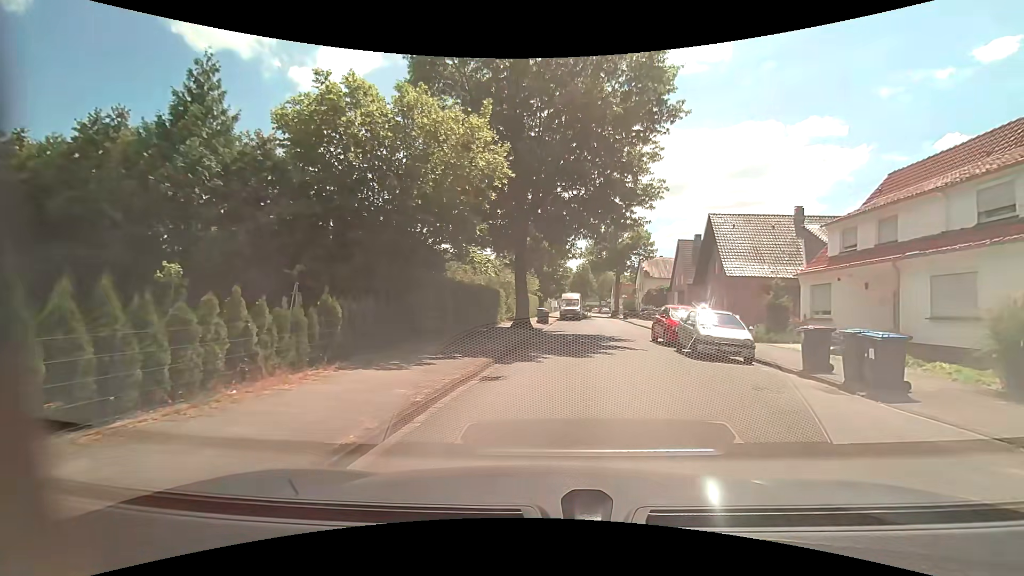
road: unclassified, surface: asphalt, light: Day
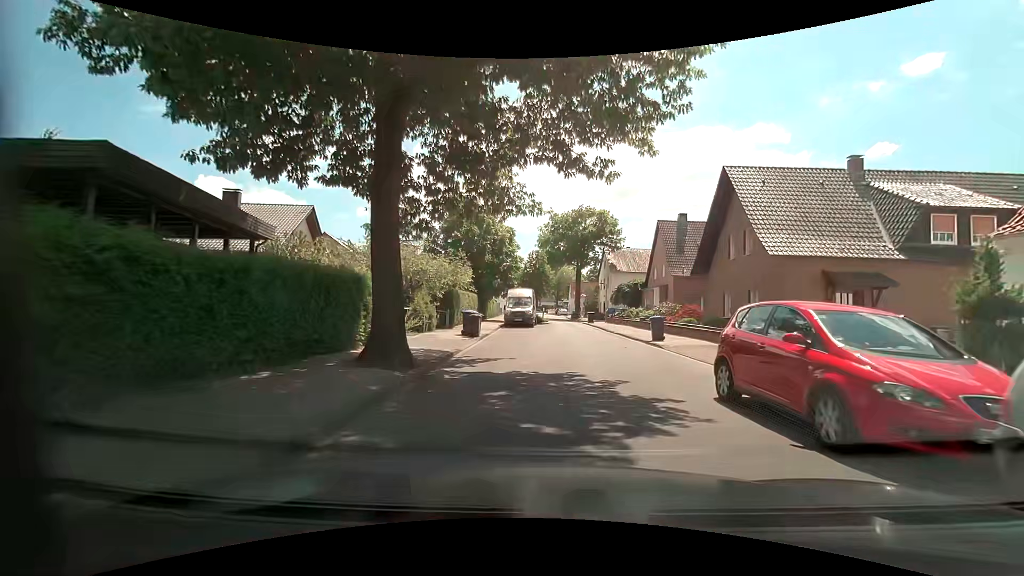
(+1.2, +14.2) m; +6°
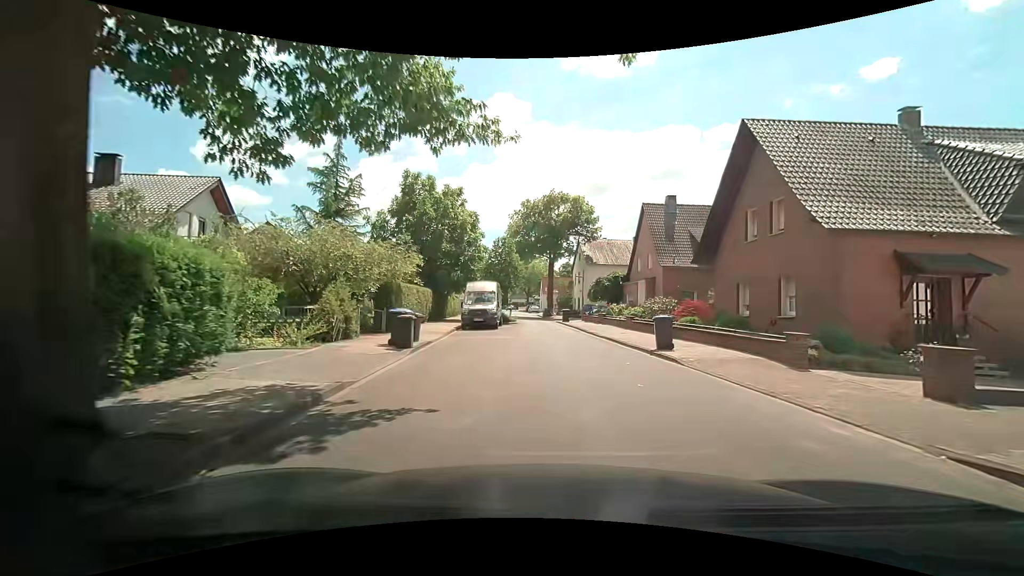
(+0.1, +6.5) m; +3°
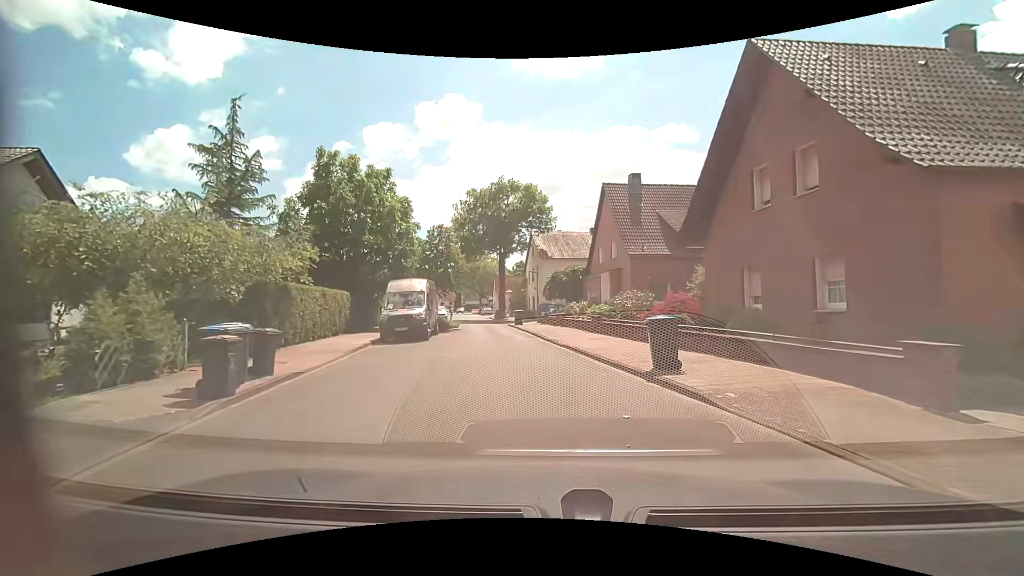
(+0.3, +6.2) m; +4°
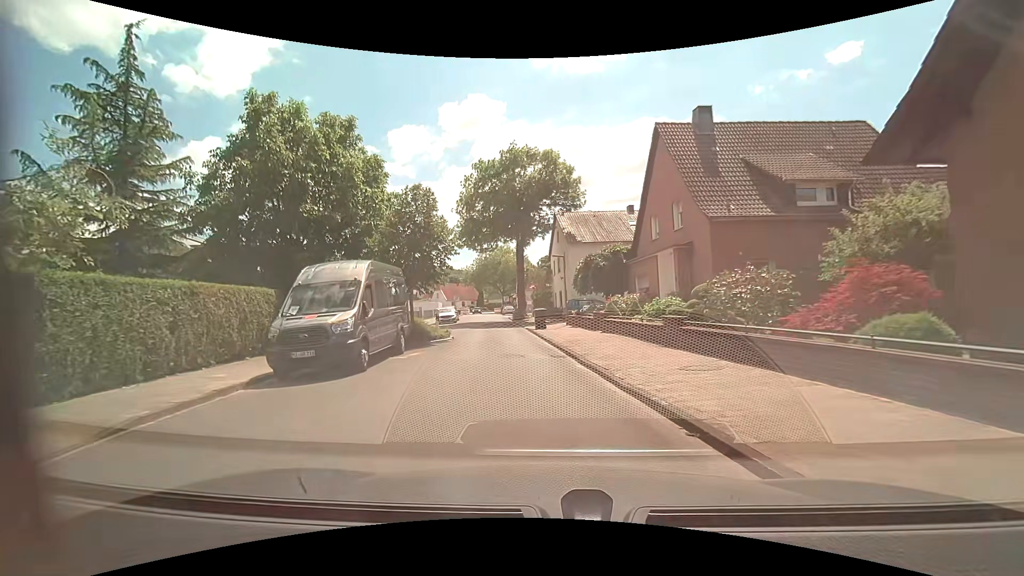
(0.0, +10.0) m; -3°
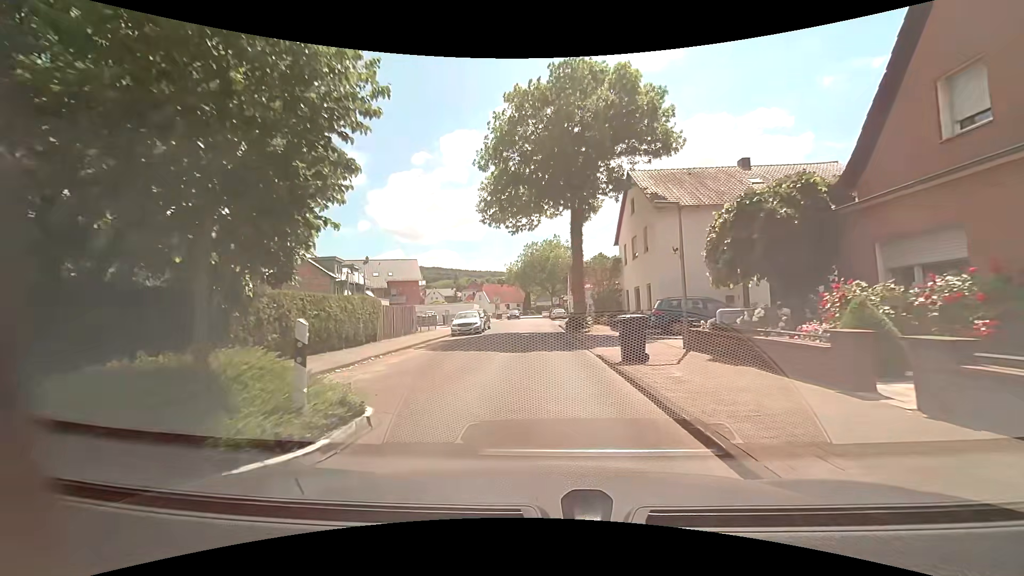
(-1.1, +14.5) m; -6°
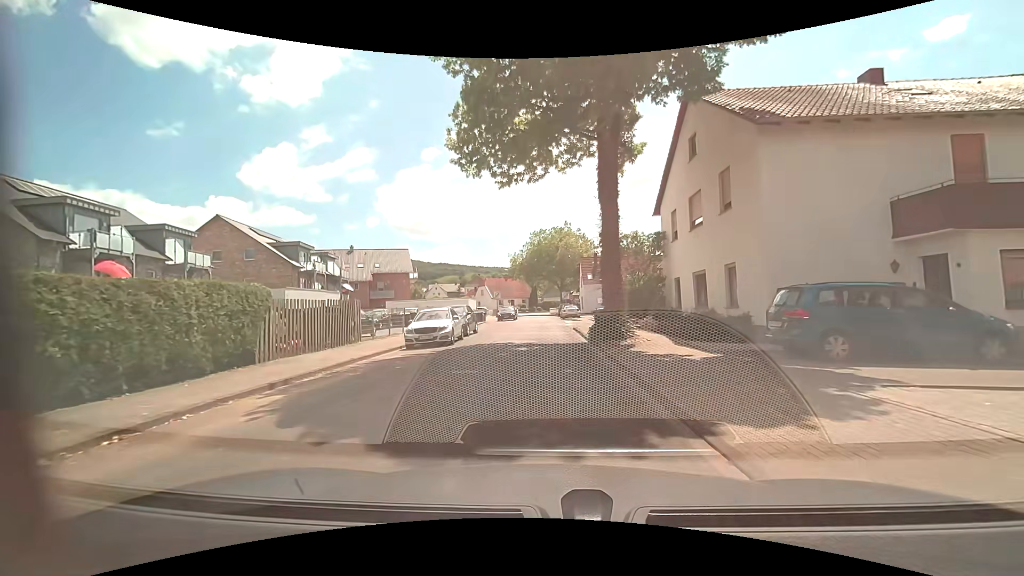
(0.0, +11.1) m; -2°
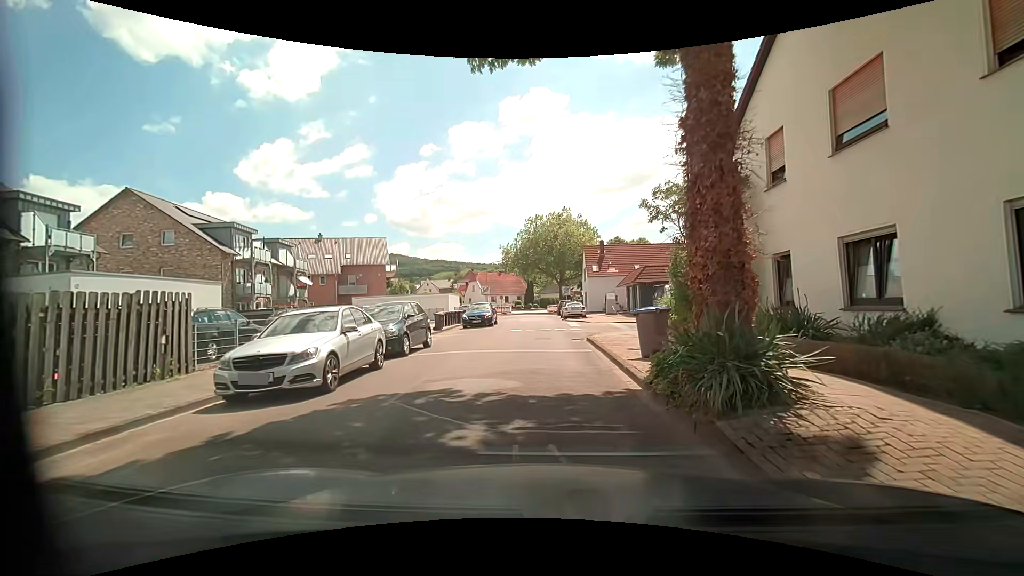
(+0.2, +10.3) m; +1°
